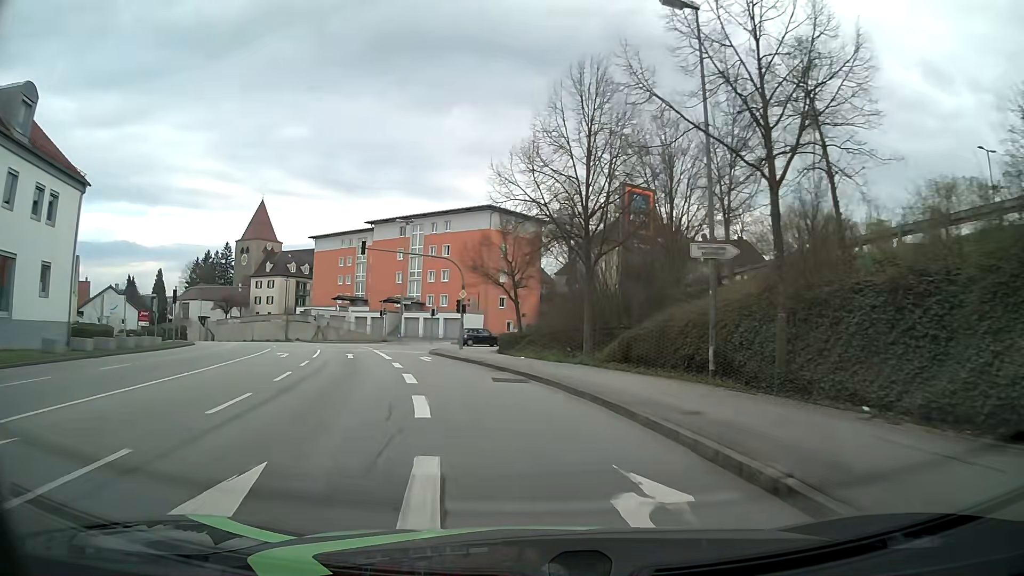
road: tertiary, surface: asphalt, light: Day
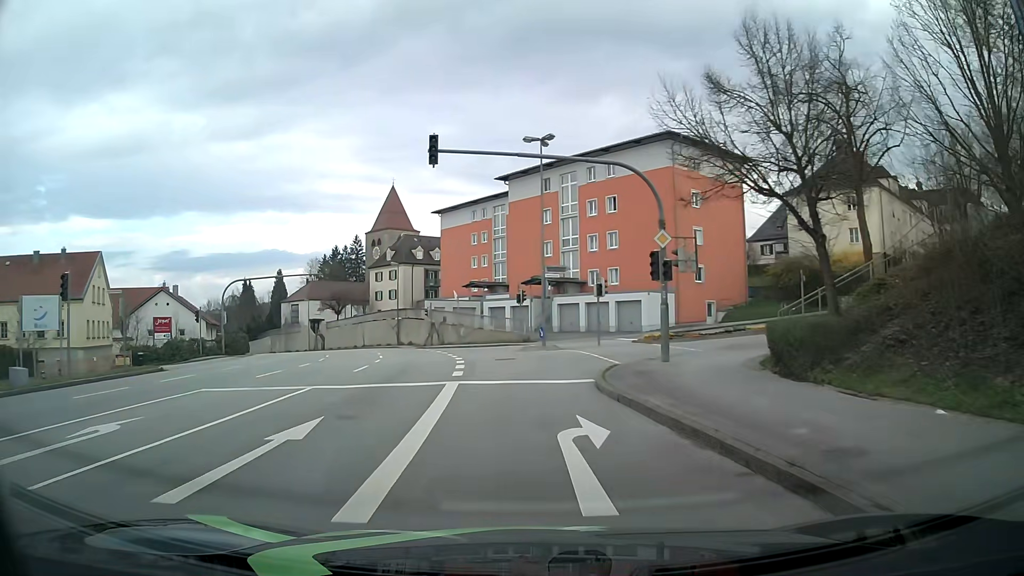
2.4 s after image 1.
(-3.1, +23.1) m; -14°
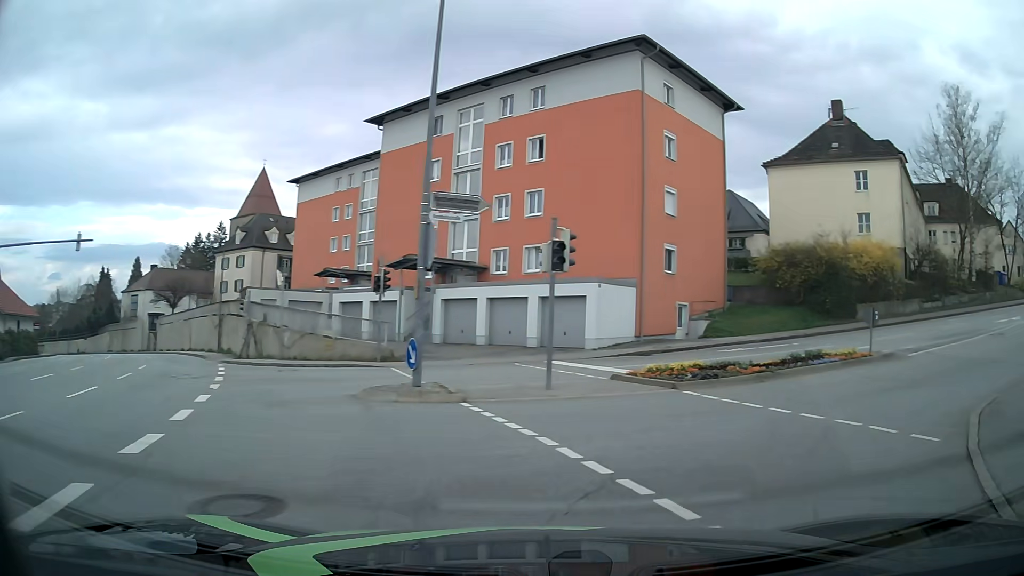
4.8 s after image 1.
(-0.3, +18.5) m; +8°
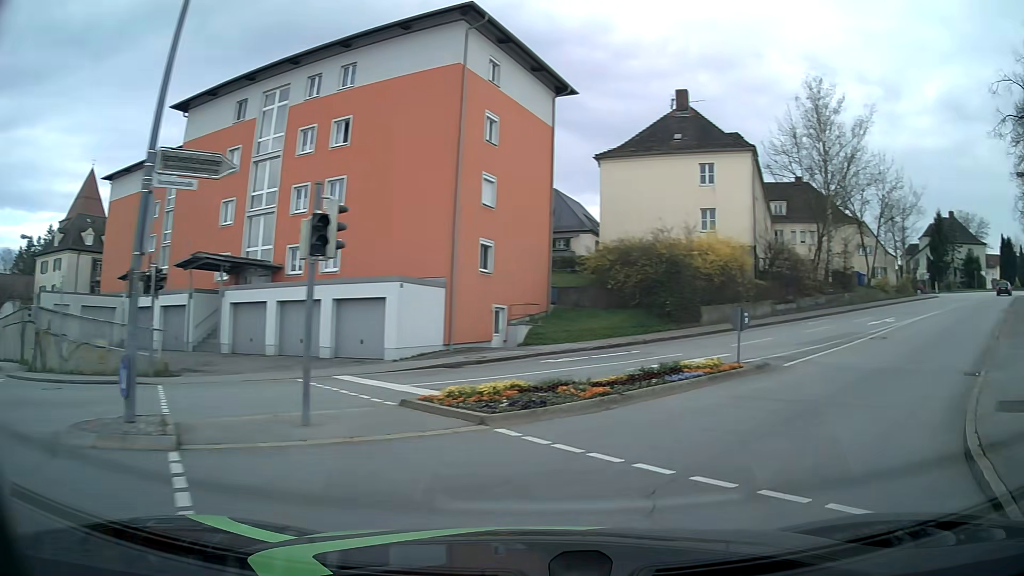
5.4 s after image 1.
(+0.6, +4.0) m; +16°
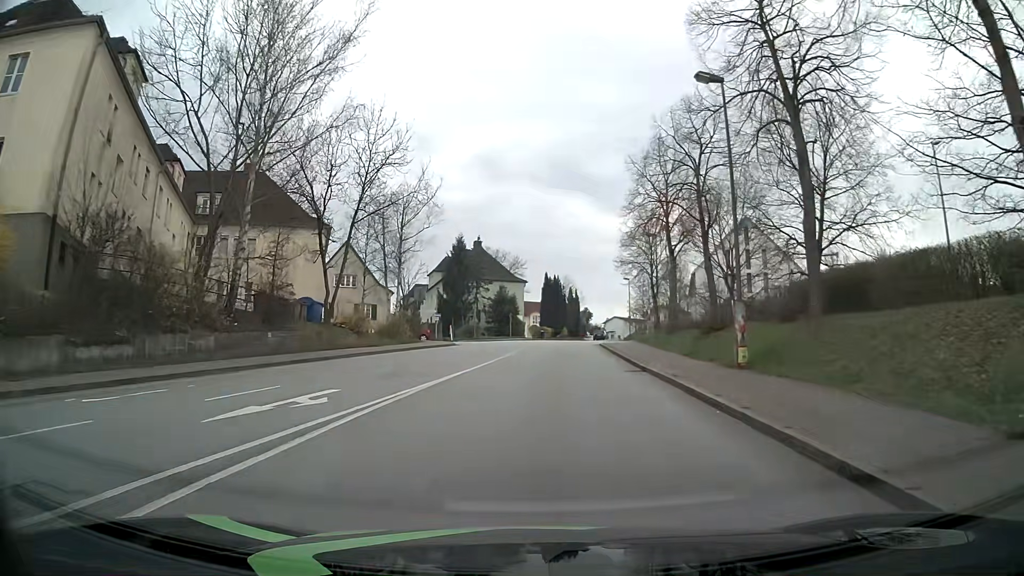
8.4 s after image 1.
(+12.6, +20.4) m; +44°
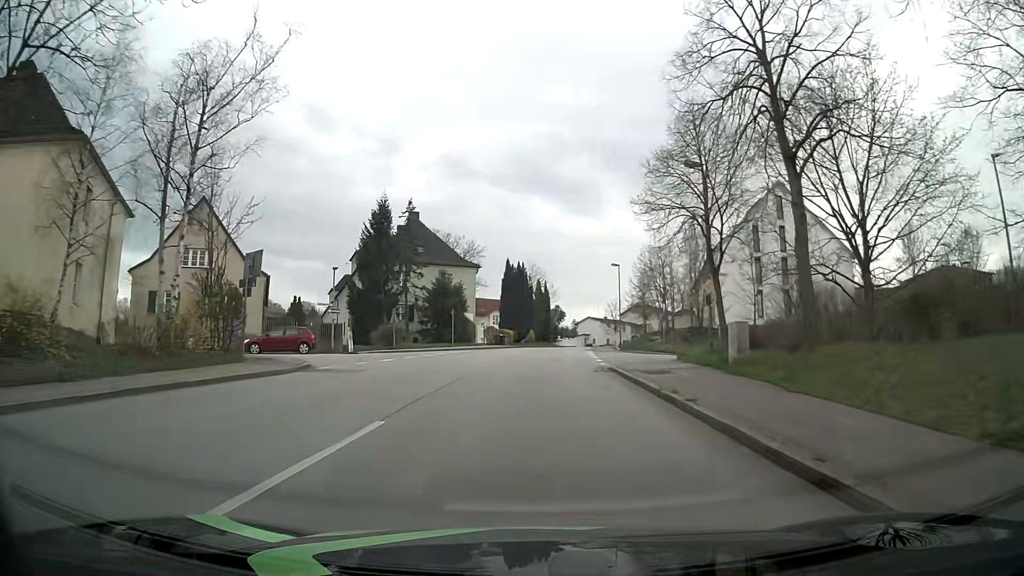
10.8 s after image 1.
(+0.8, +22.9) m; +3°
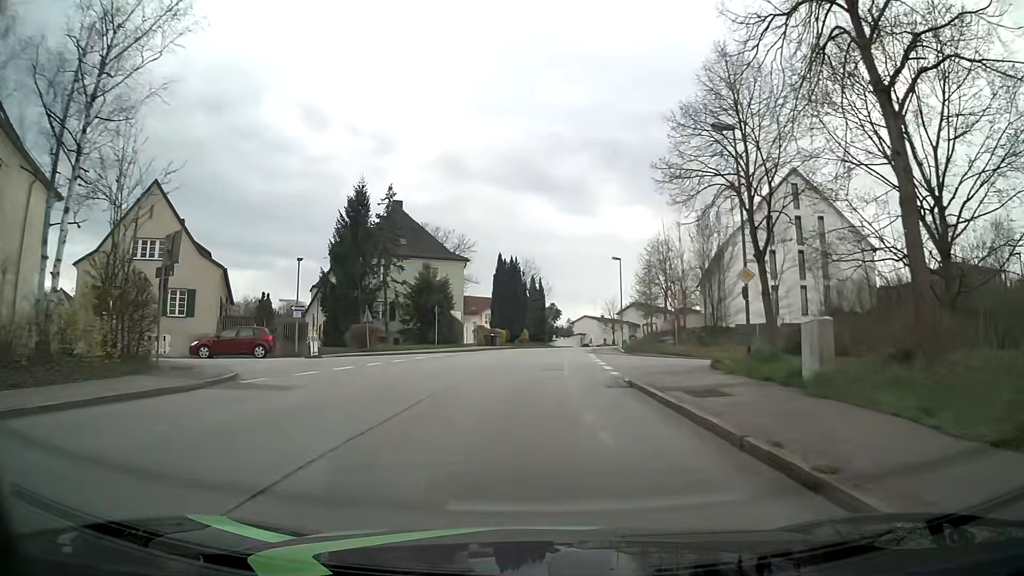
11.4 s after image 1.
(0.0, +5.2) m; 0°
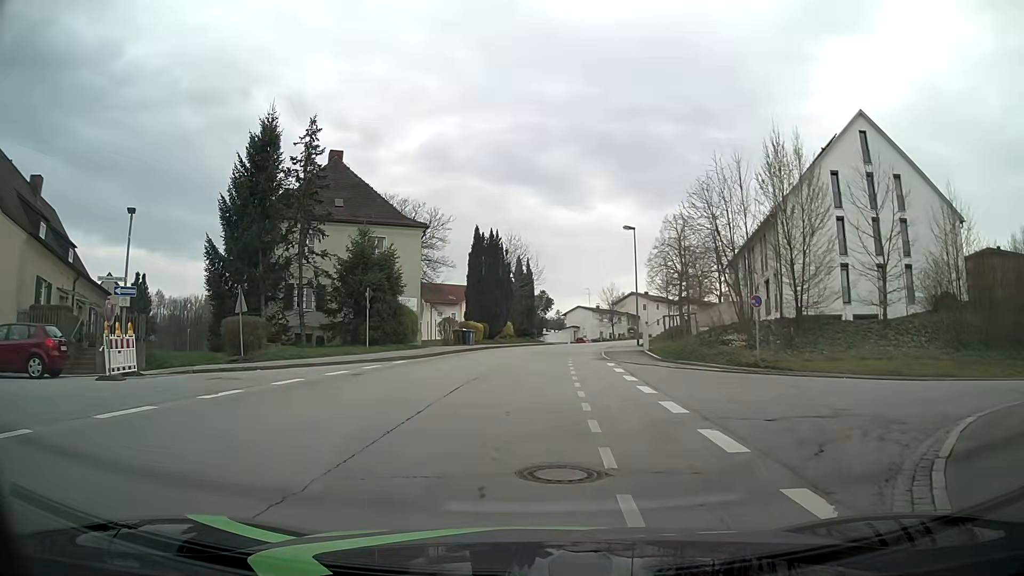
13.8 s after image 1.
(+0.2, +14.5) m; +1°
